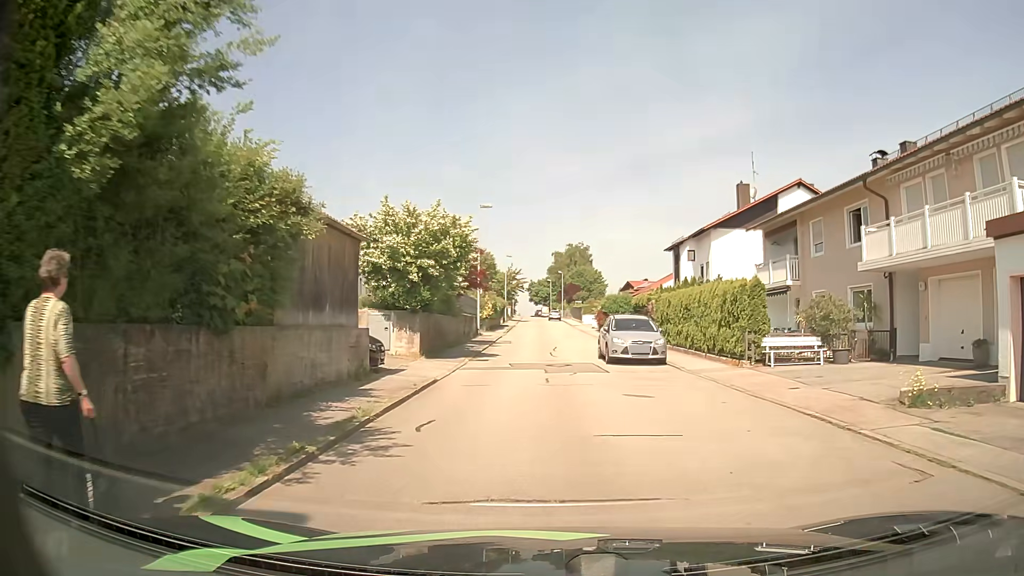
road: residential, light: Day
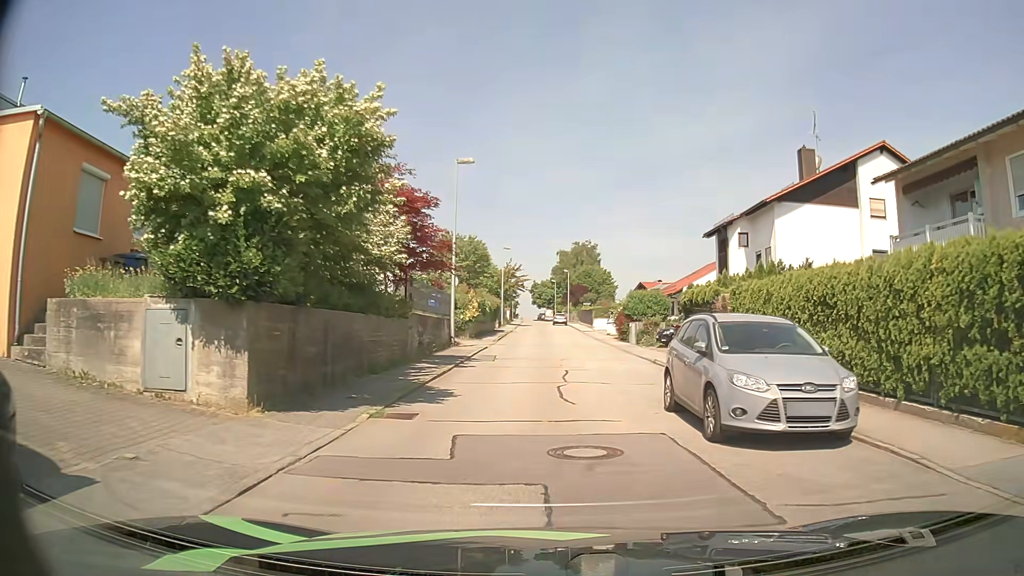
(-0.2, +12.7) m; -2°
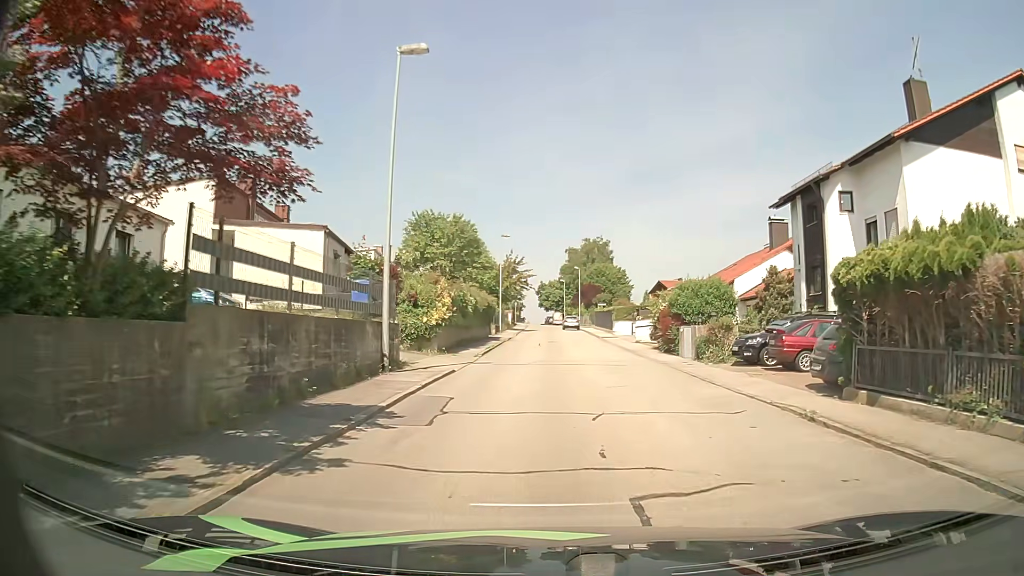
(+0.2, +13.0) m; 0°
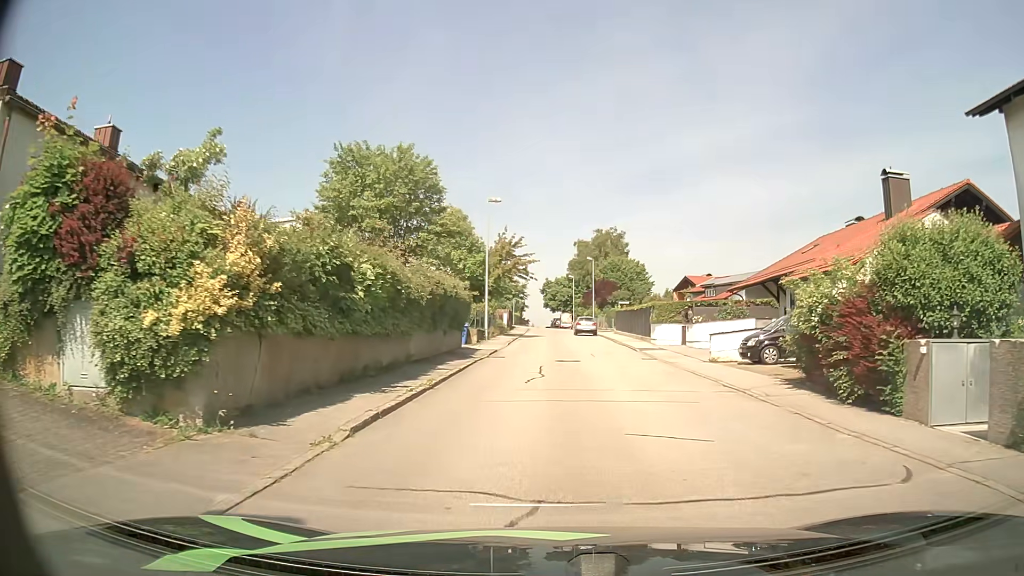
(0.0, +17.3) m; 0°
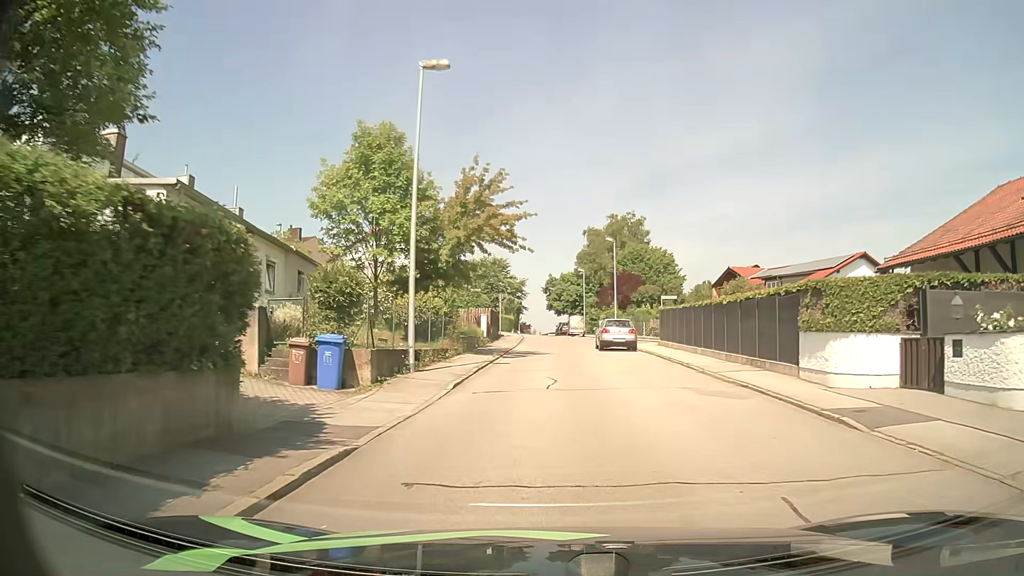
(+0.1, +21.8) m; +1°
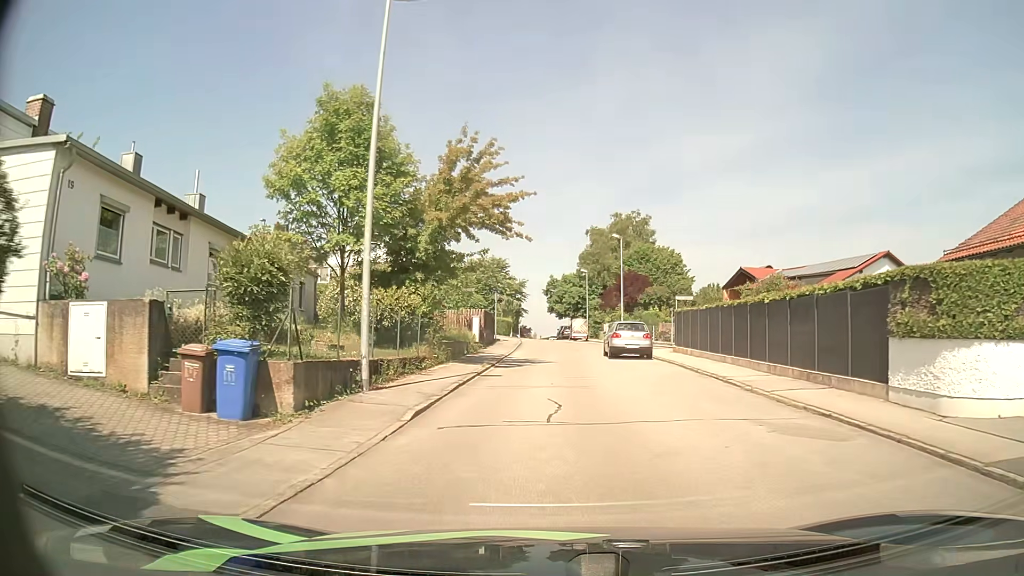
(0.0, +4.4) m; -1°
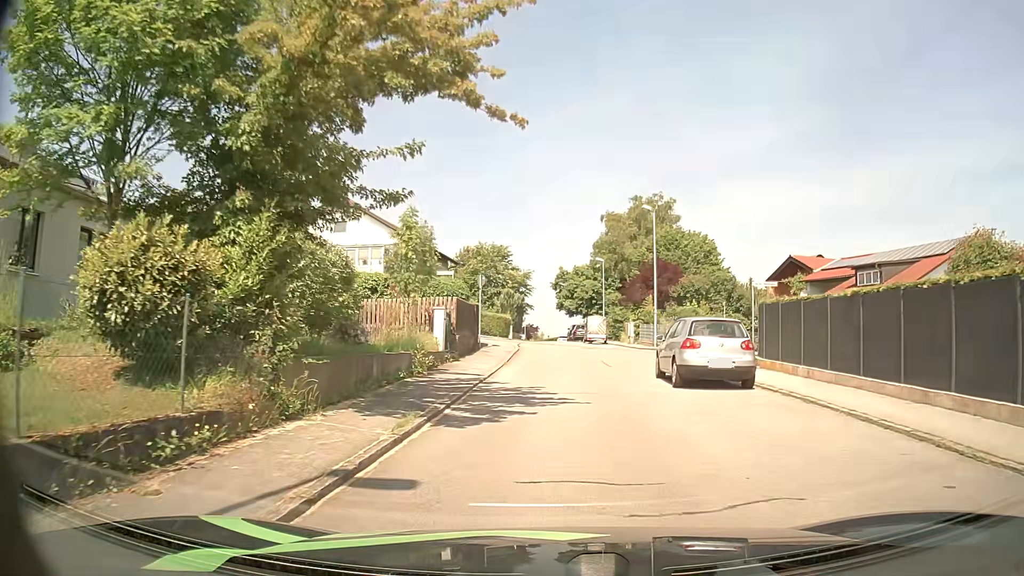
(-0.1, +12.4) m; 0°
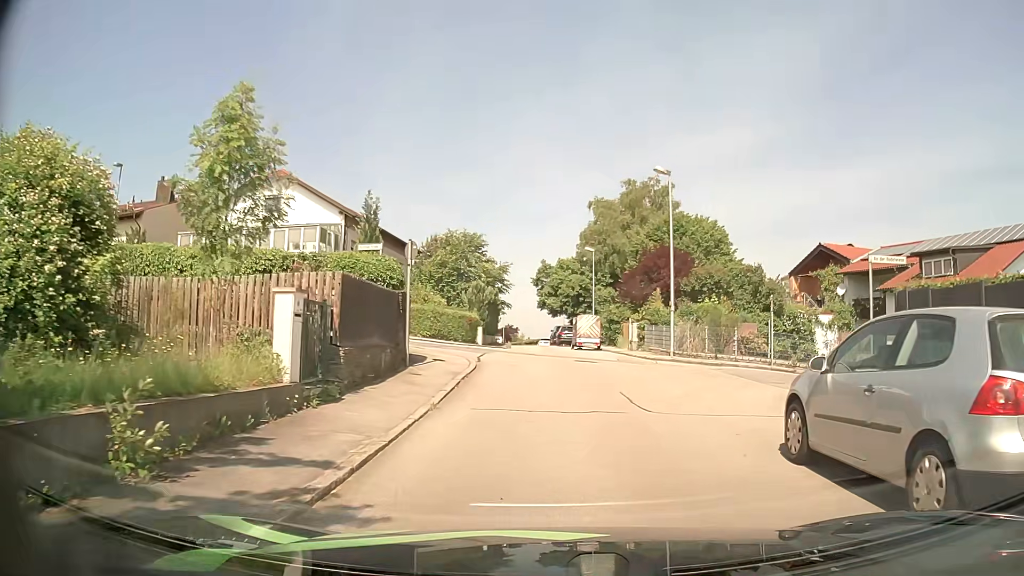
(-0.1, +10.1) m; +1°
